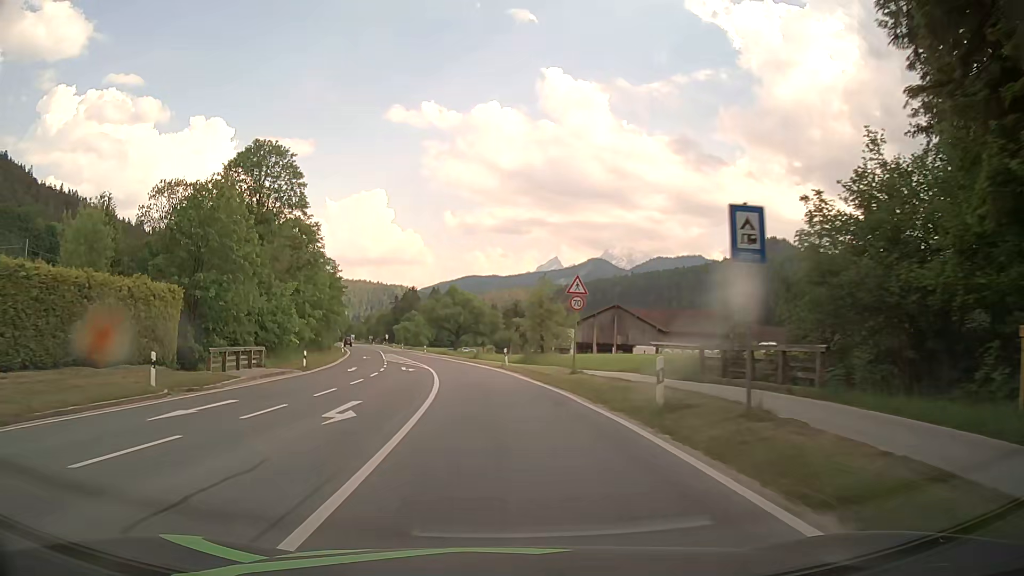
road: primary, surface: asphalt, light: Day
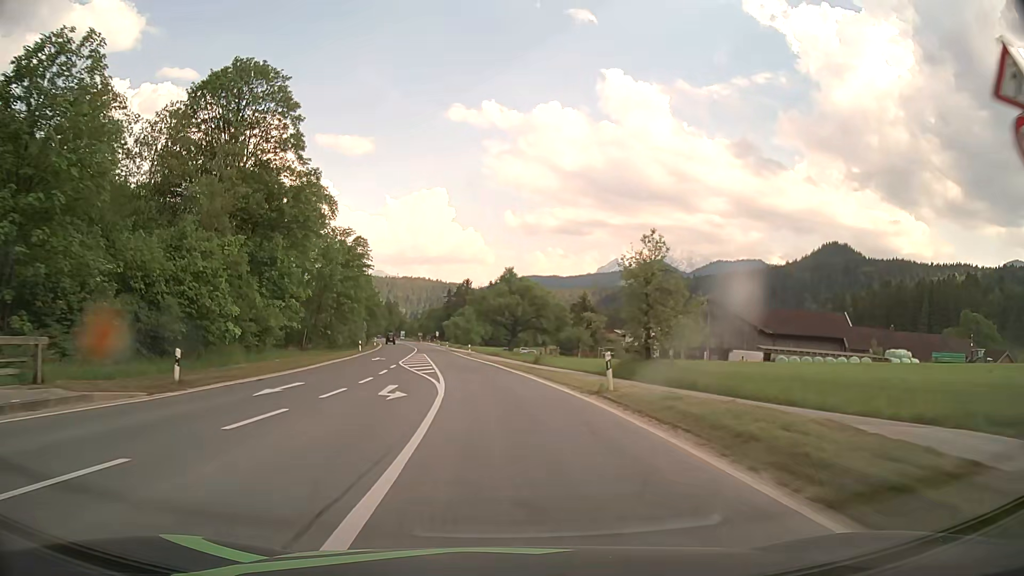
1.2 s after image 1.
(-0.9, +21.4) m; -5°
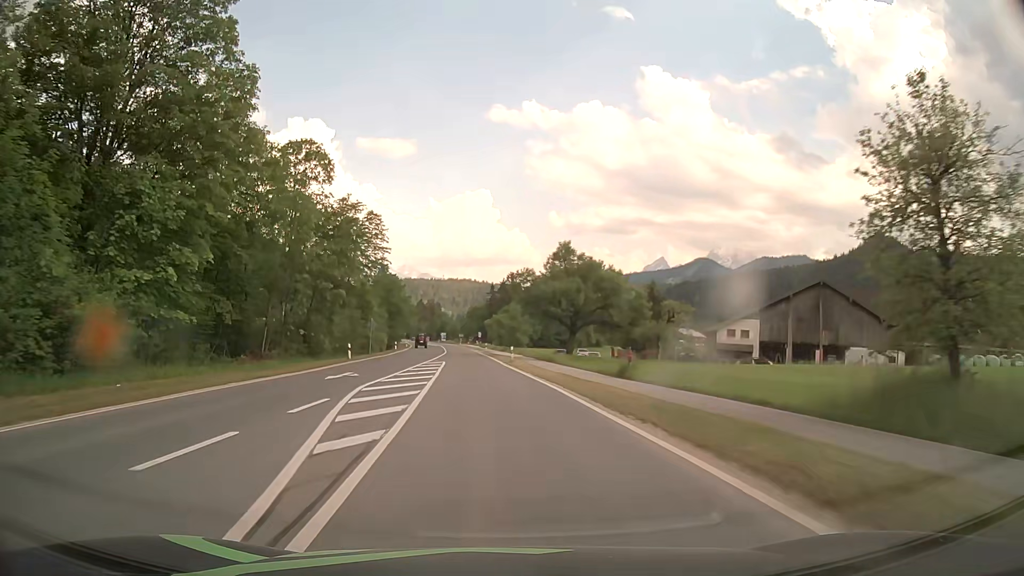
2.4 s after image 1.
(-0.6, +21.5) m; -4°
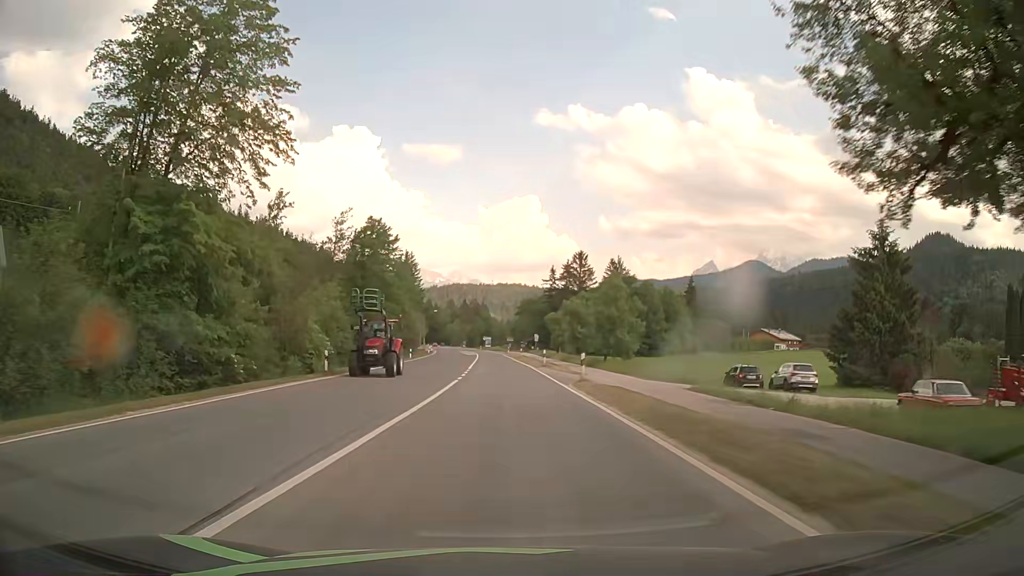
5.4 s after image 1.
(-3.3, +53.9) m; -4°
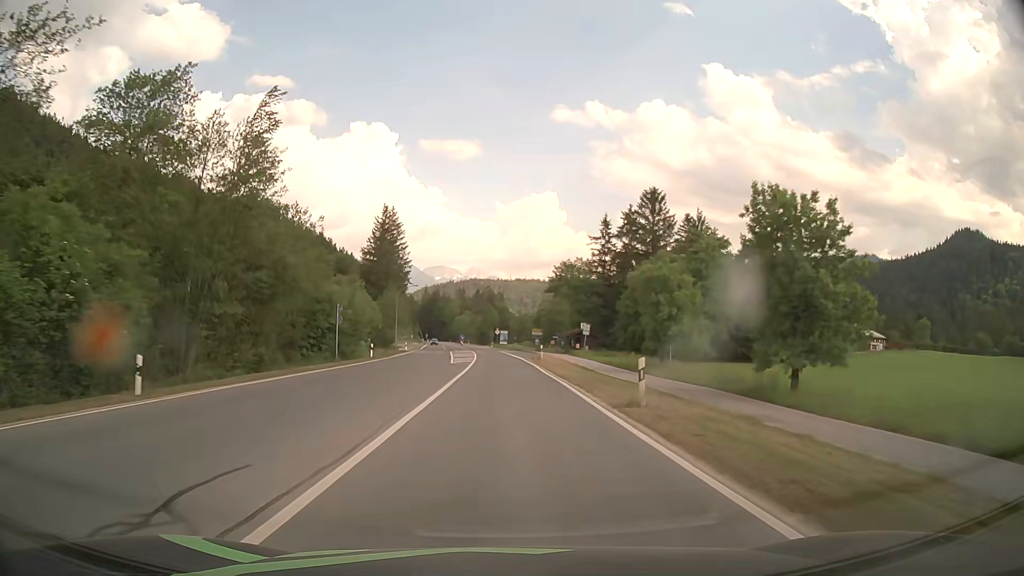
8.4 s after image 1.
(-0.8, +53.7) m; -2°
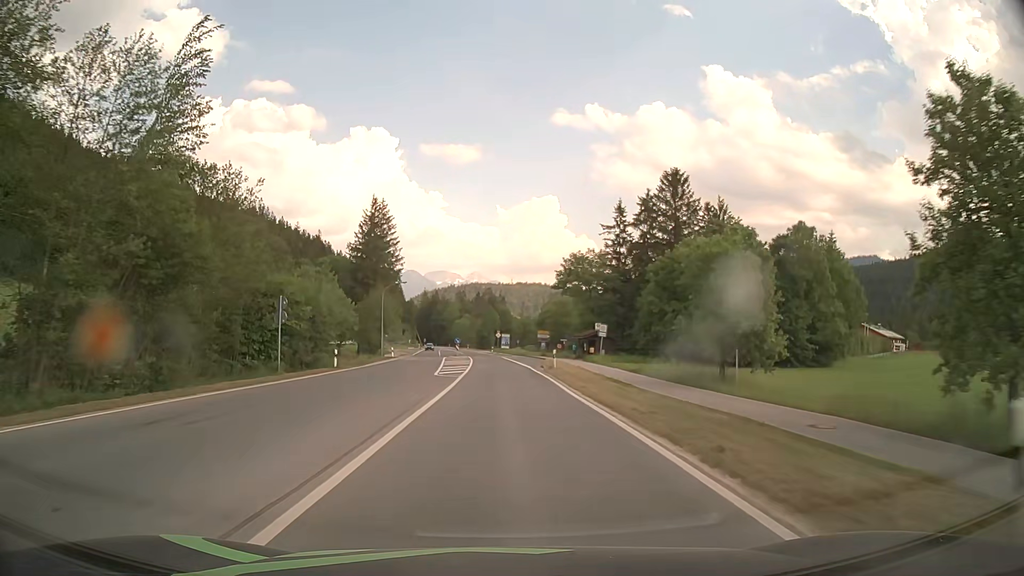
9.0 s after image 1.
(0.0, +10.7) m; 0°
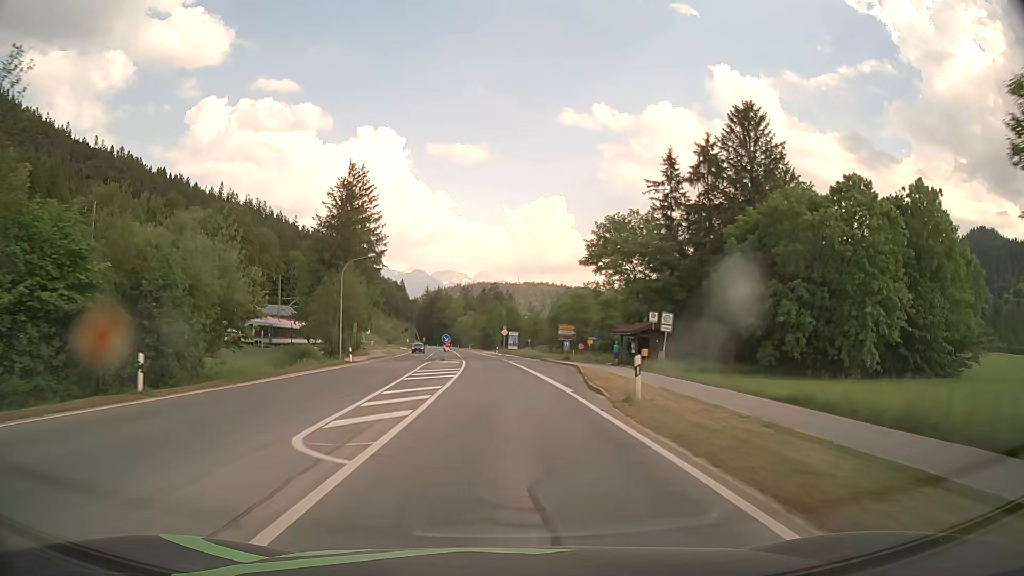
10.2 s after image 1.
(-0.1, +21.5) m; 0°
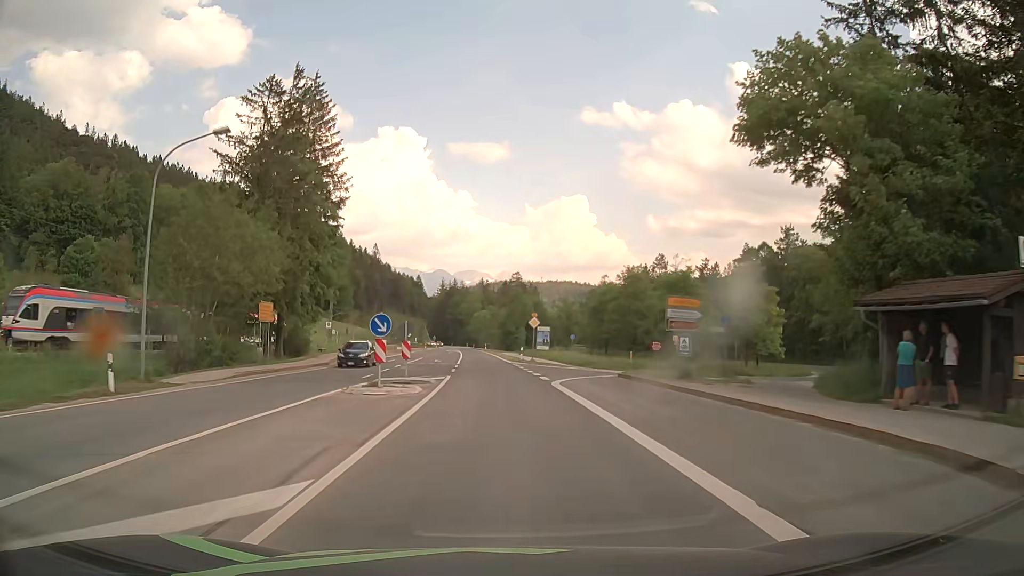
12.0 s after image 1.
(-0.5, +32.2) m; -2°
(0, +10) (0, +20) (-1, +30) (-1, +40) (-2, +50) (-2, +60) (-3, +70) (-4, +80) (-4, +90) (-5, +100) m
